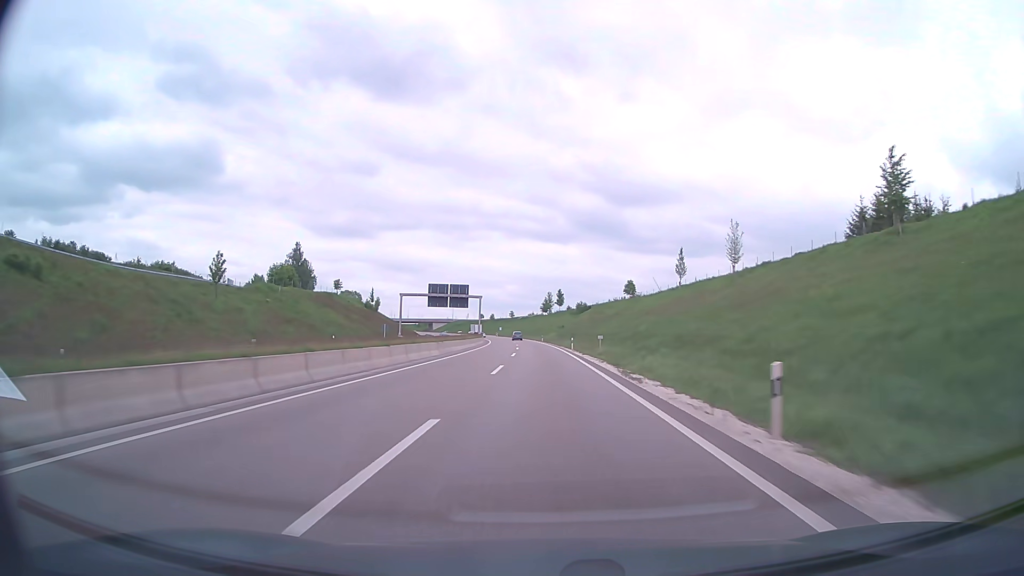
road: trunk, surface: asphalt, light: Day
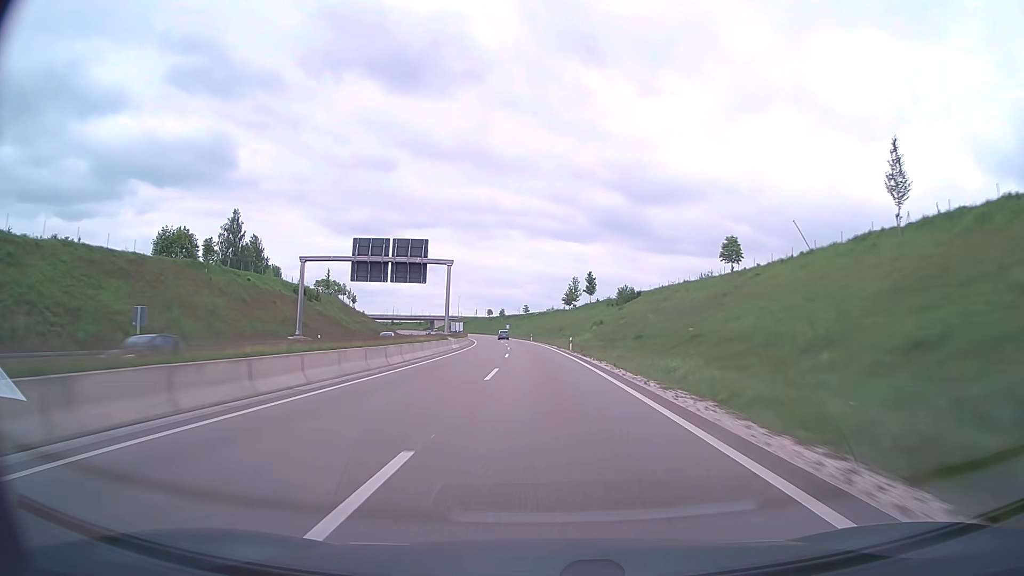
(-0.7, +57.0) m; -2°
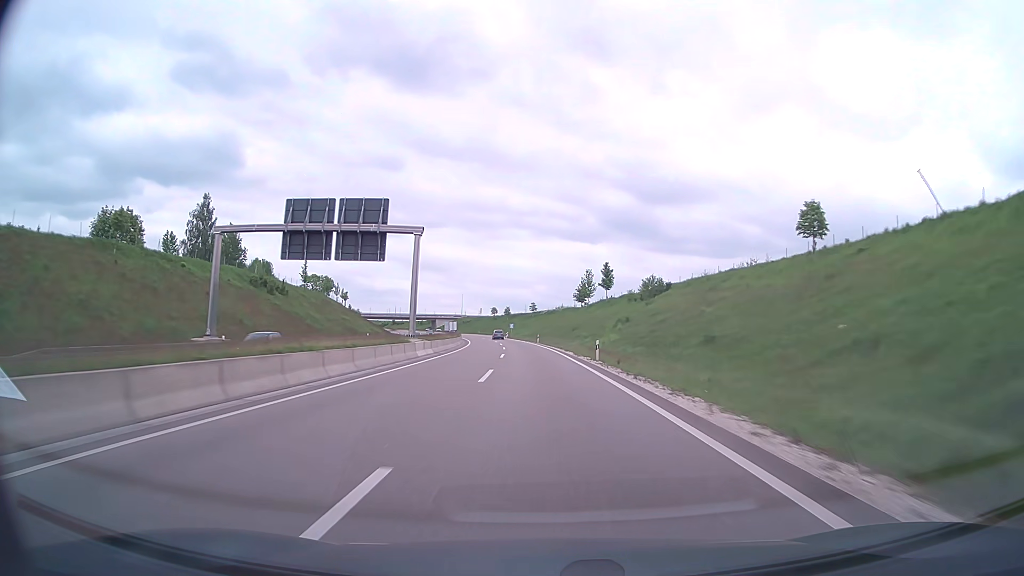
(-0.1, +19.0) m; -1°
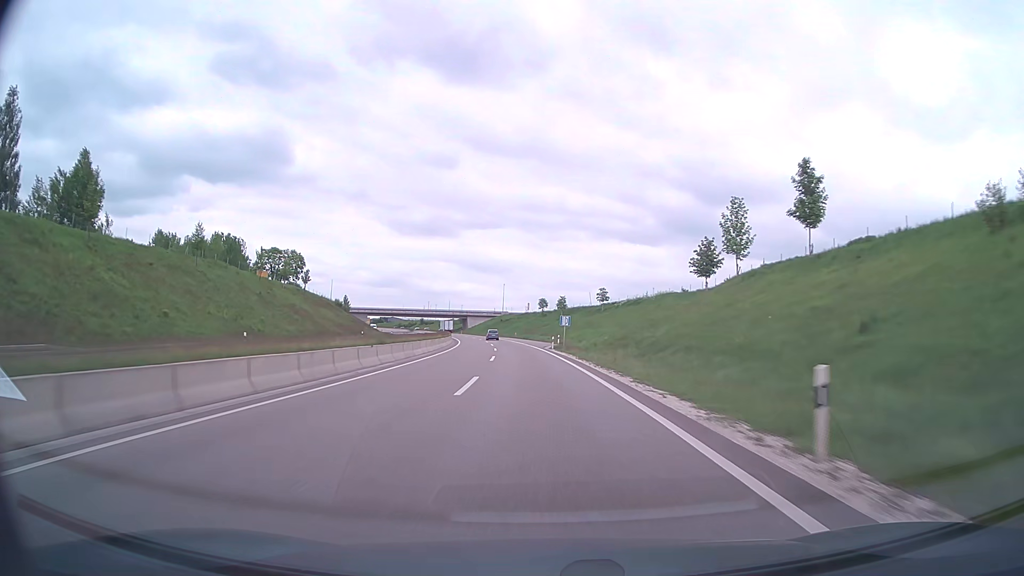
(-3.0, +76.0) m; -5°
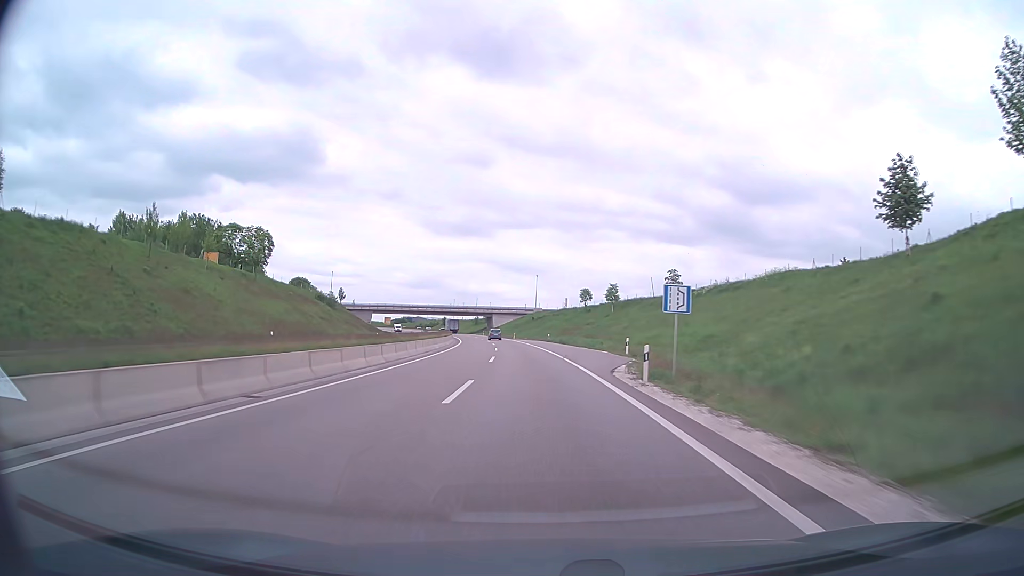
(-1.0, +38.0) m; -3°
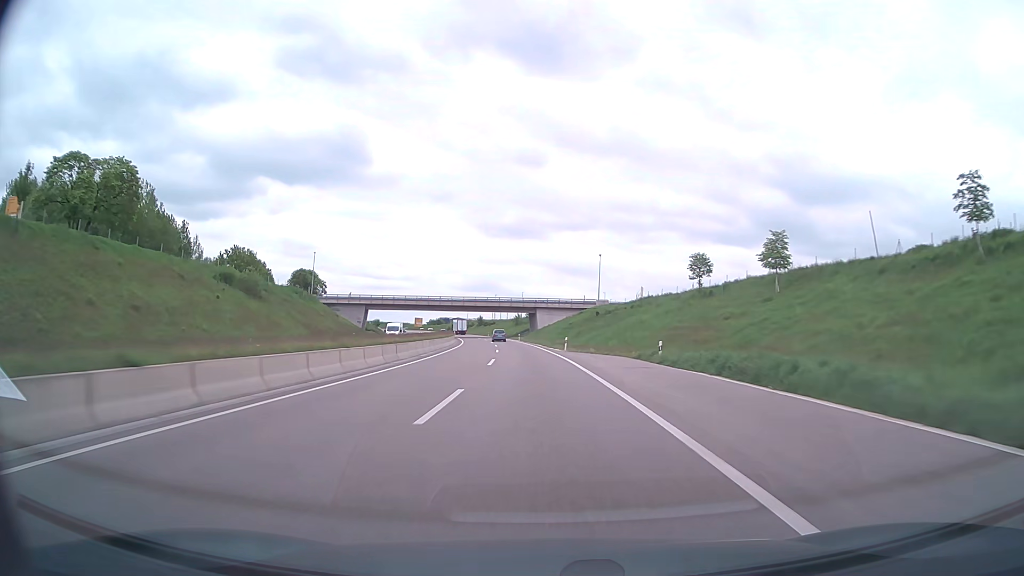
(-2.1, +57.0) m; -5°
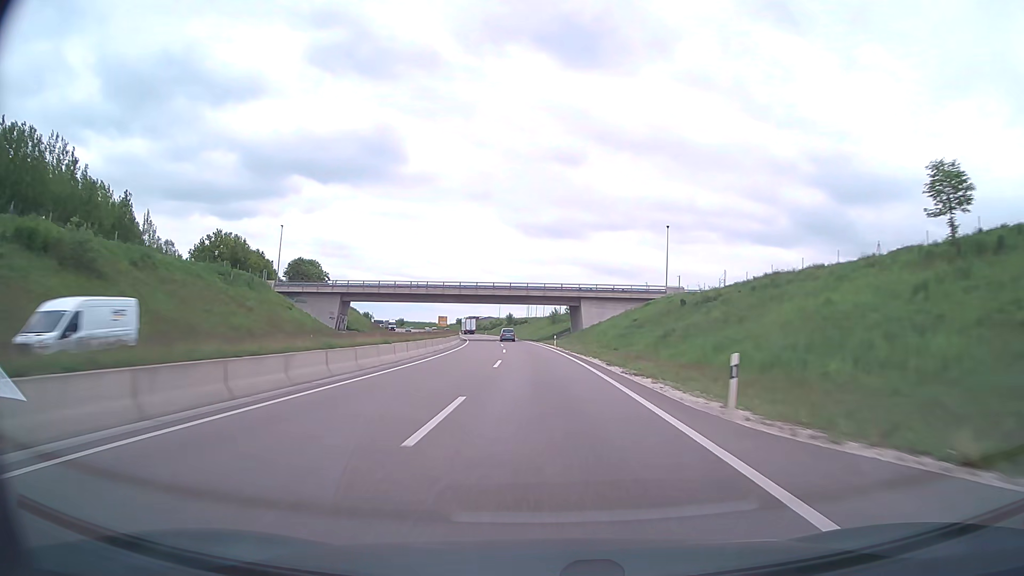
(-1.1, +38.0) m; -3°
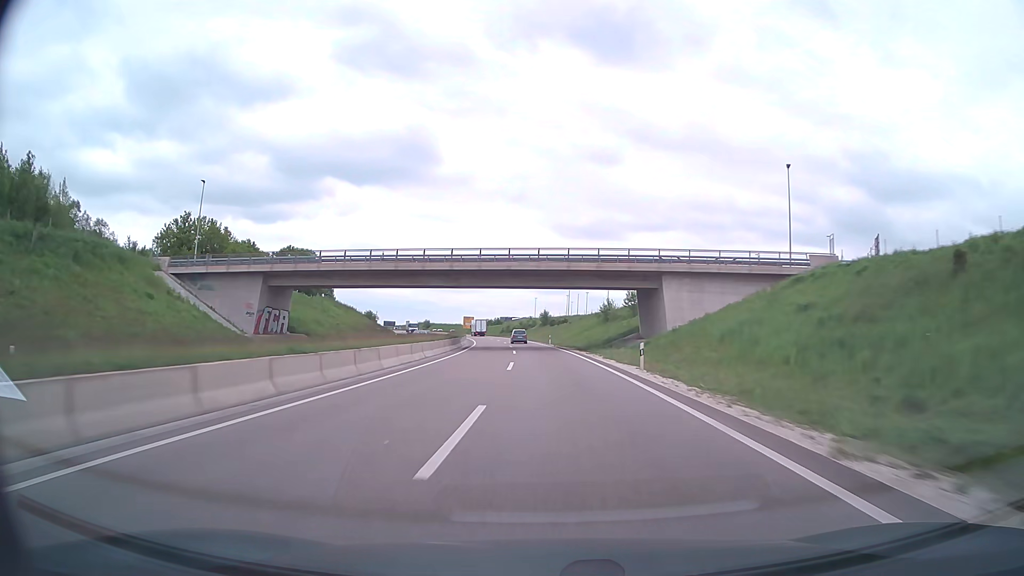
(-1.1, +37.8) m; -3°
(0, +10) (0, +20) (-1, +30) (-1, +40) (-2, +50) (-3, +60) (-4, +70) (-5, +80) (-6, +90) (-7, +100) m
